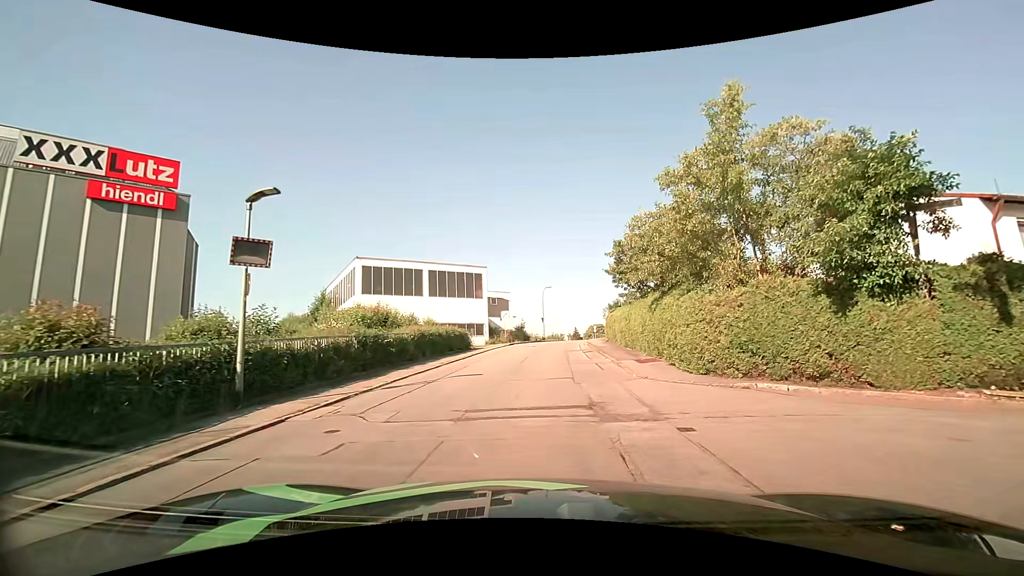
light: Day
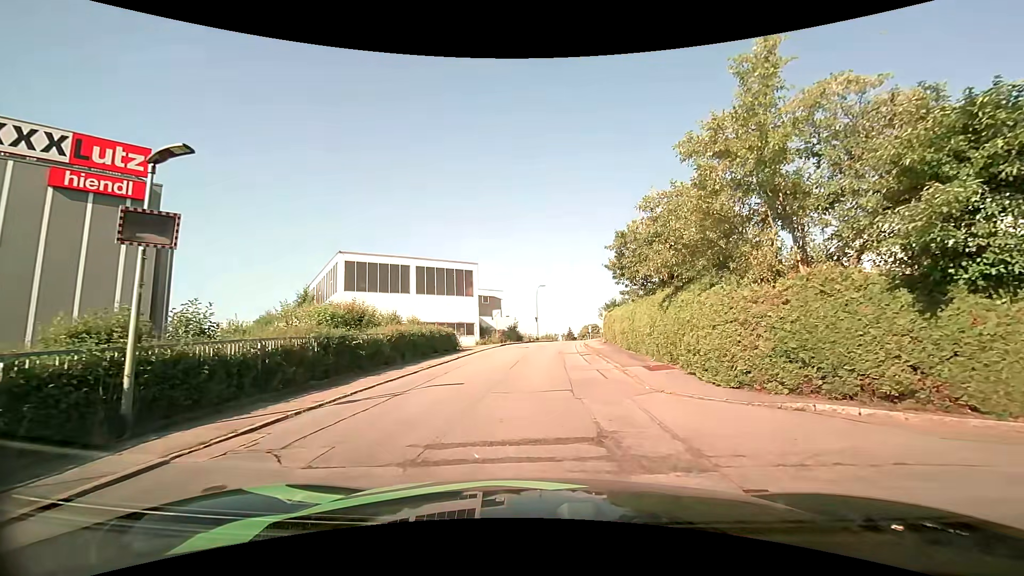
(0.0, +2.3) m; 0°
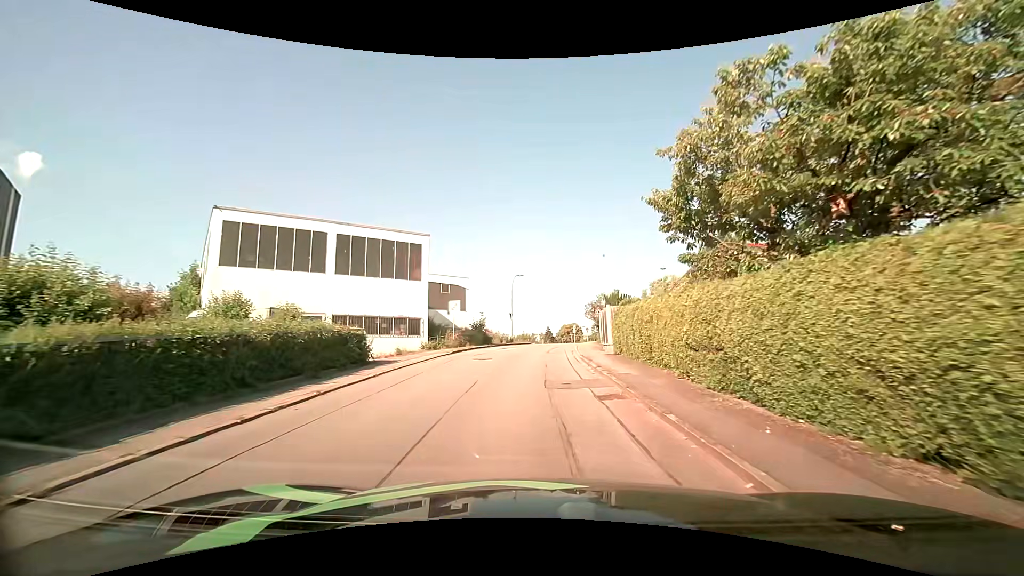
(+0.1, +12.9) m; +3°
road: residential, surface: asphalt
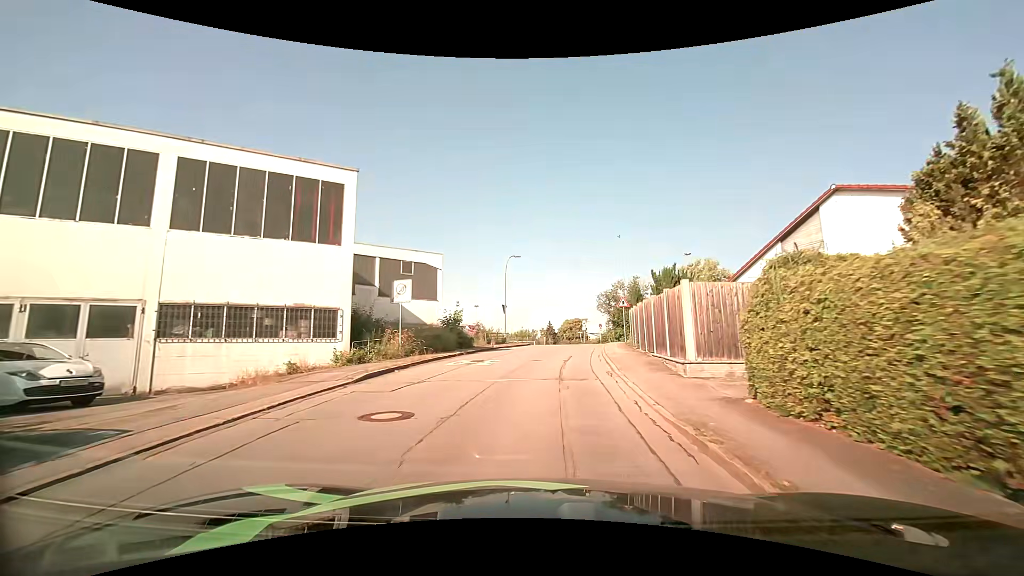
(-0.2, +13.1) m; -1°
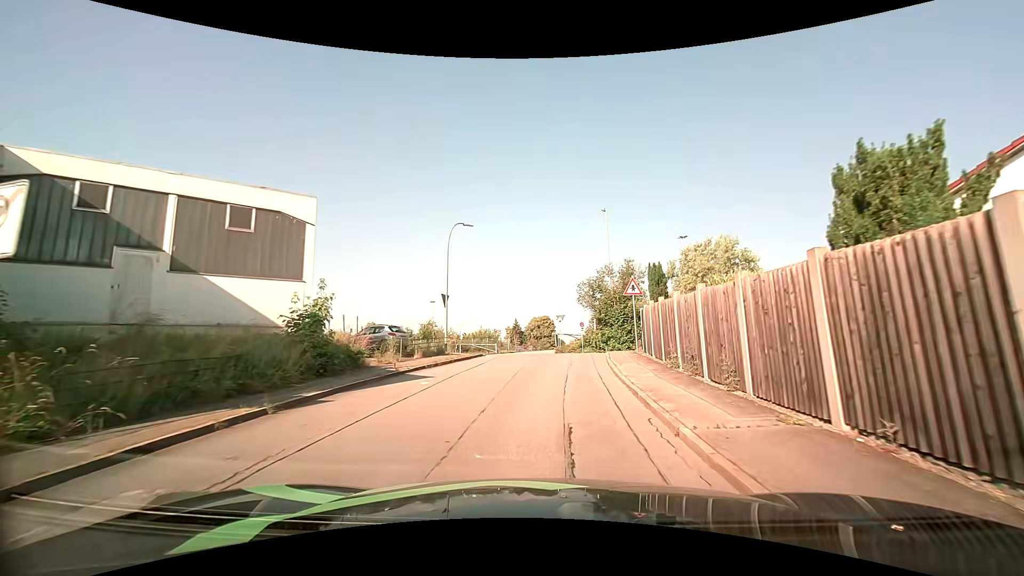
(+0.5, +13.9) m; +4°
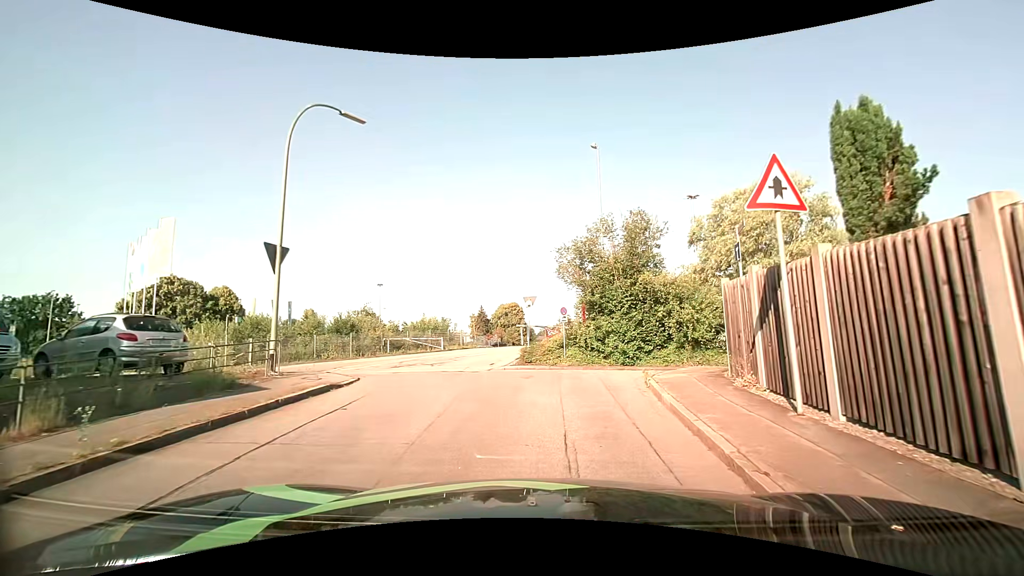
(+0.5, +14.5) m; +3°
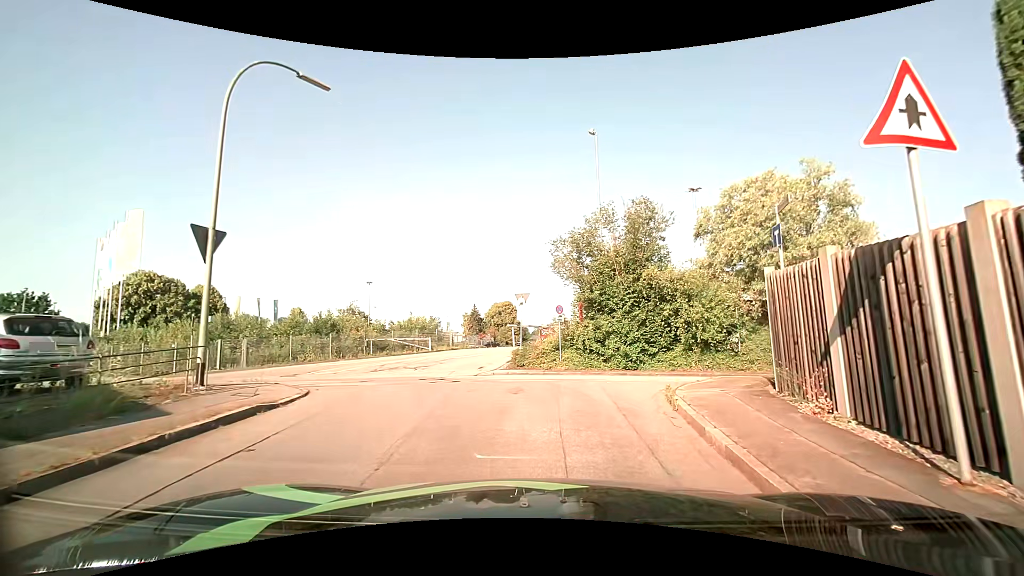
(0.0, +2.2) m; +1°
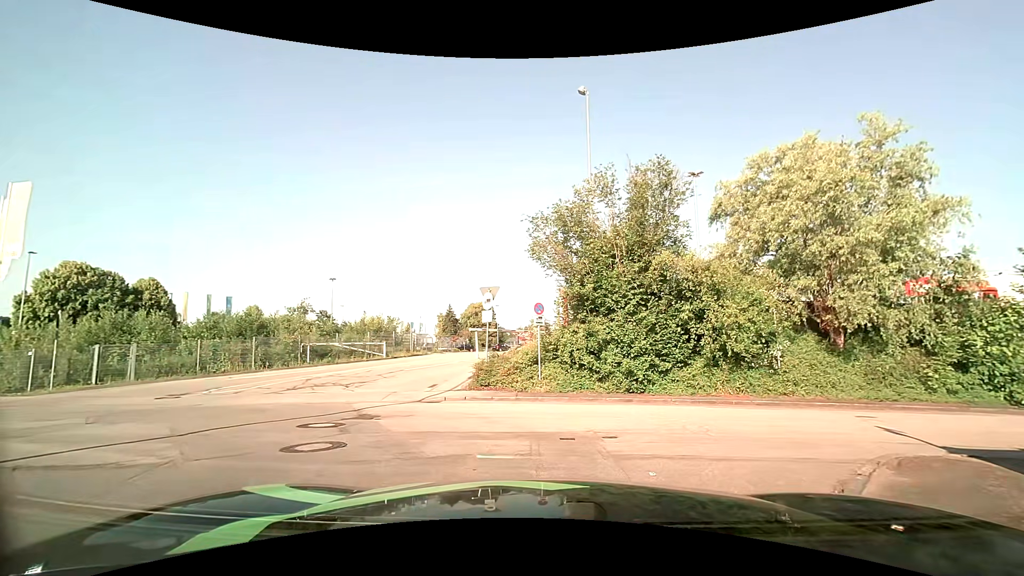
(+0.1, +5.7) m; +3°
(-2, +9) (-11, +14) (-21, +17) (-30, +19) (-40, +22) (-49, +26) (-58, +31) (-66, +36) (-72, +44) (-80, +50) m
